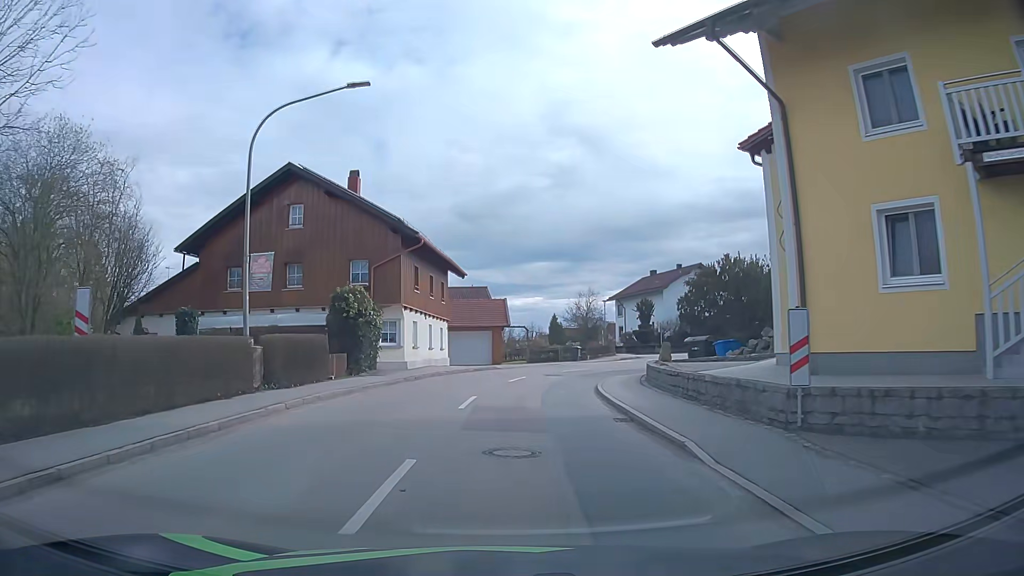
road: secondary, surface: asphalt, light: Day
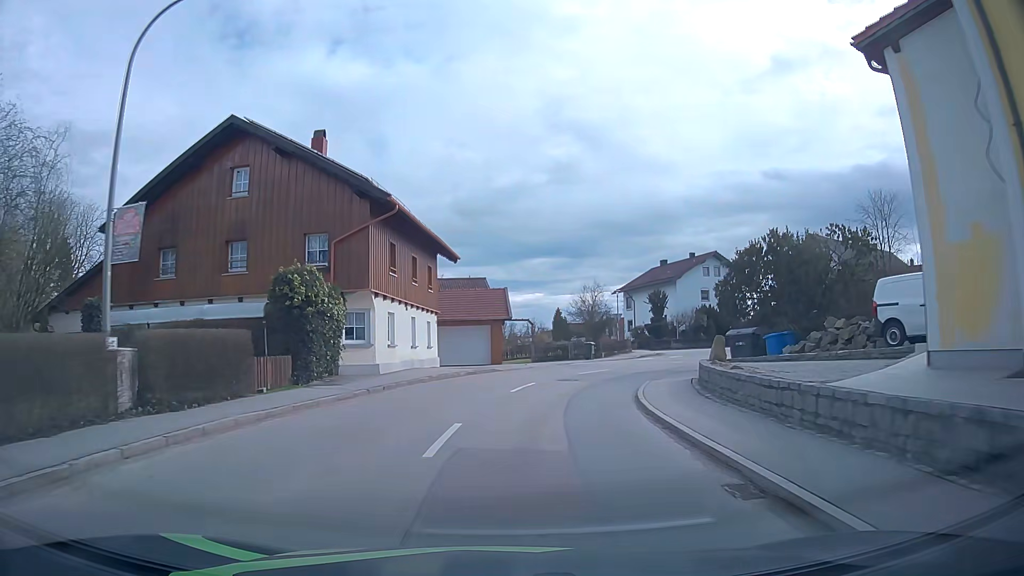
(0.0, +6.2) m; 0°
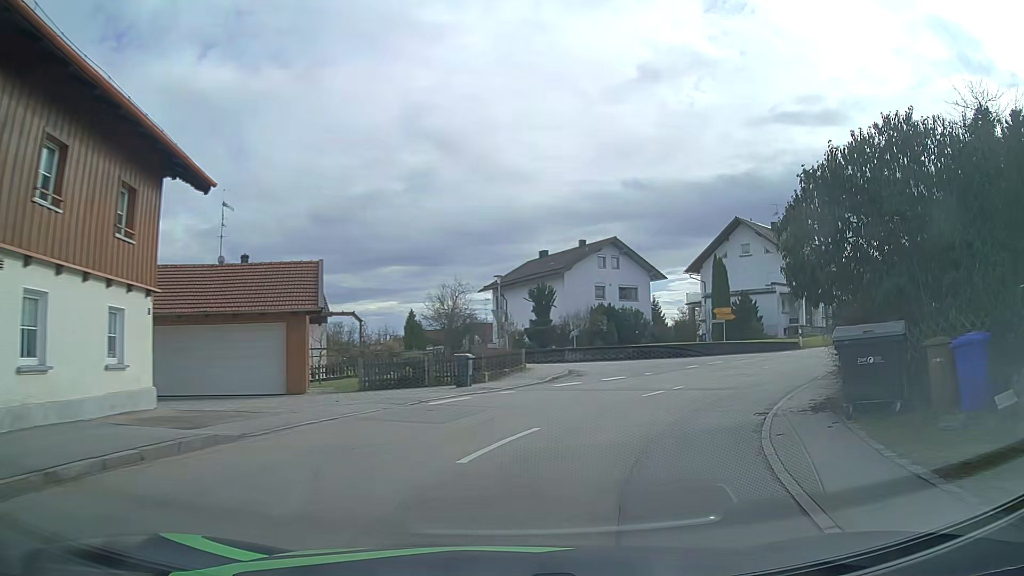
(+0.9, +16.6) m; +11°
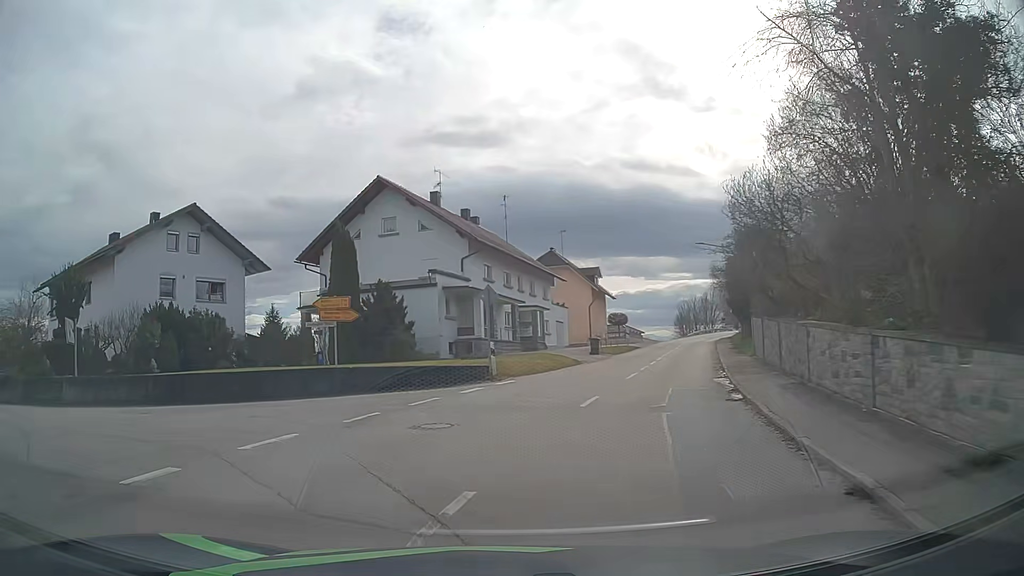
(+6.9, +20.0) m; +31°
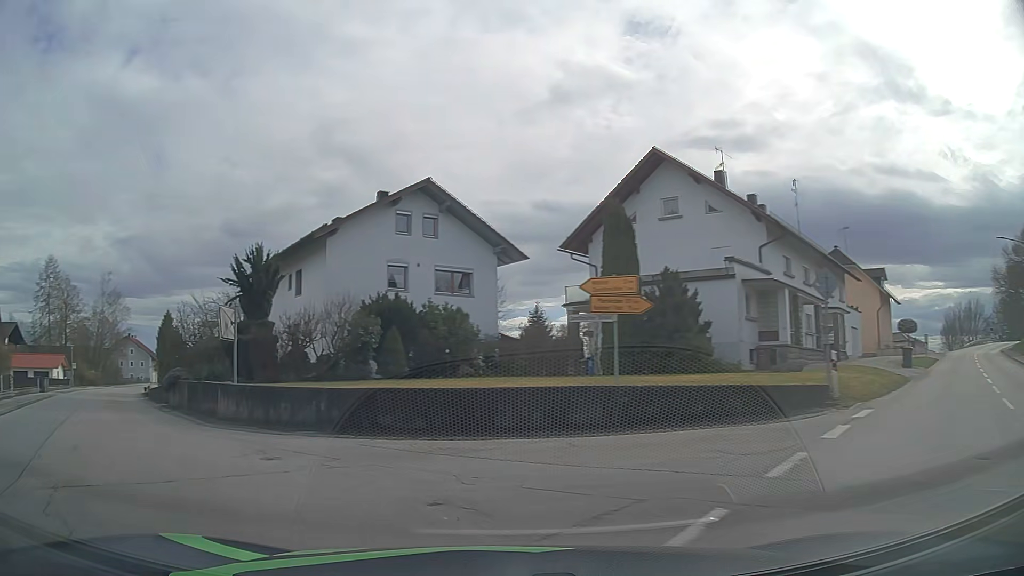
(-1.3, +7.1) m; -23°
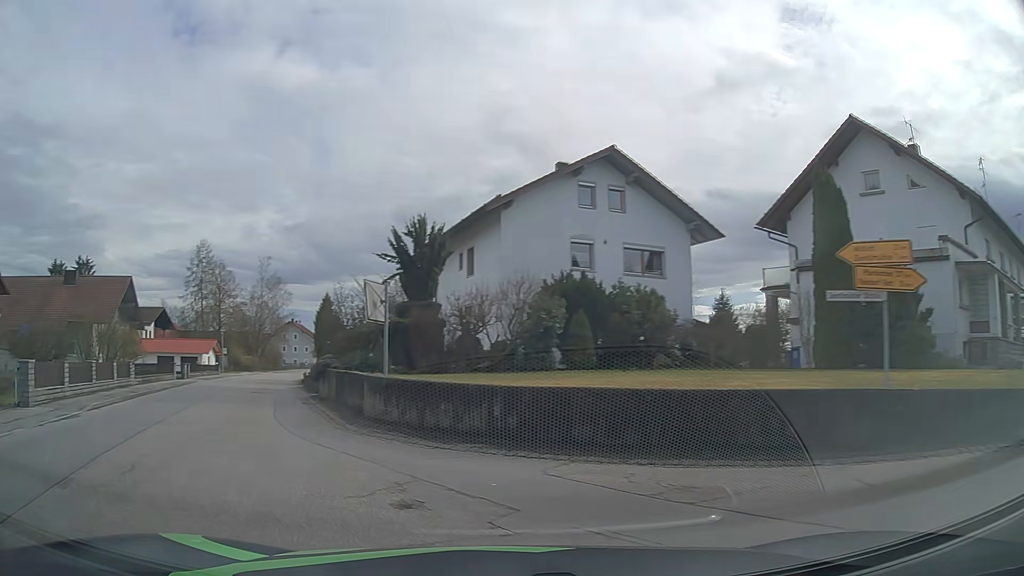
(-0.4, +3.6) m; -14°
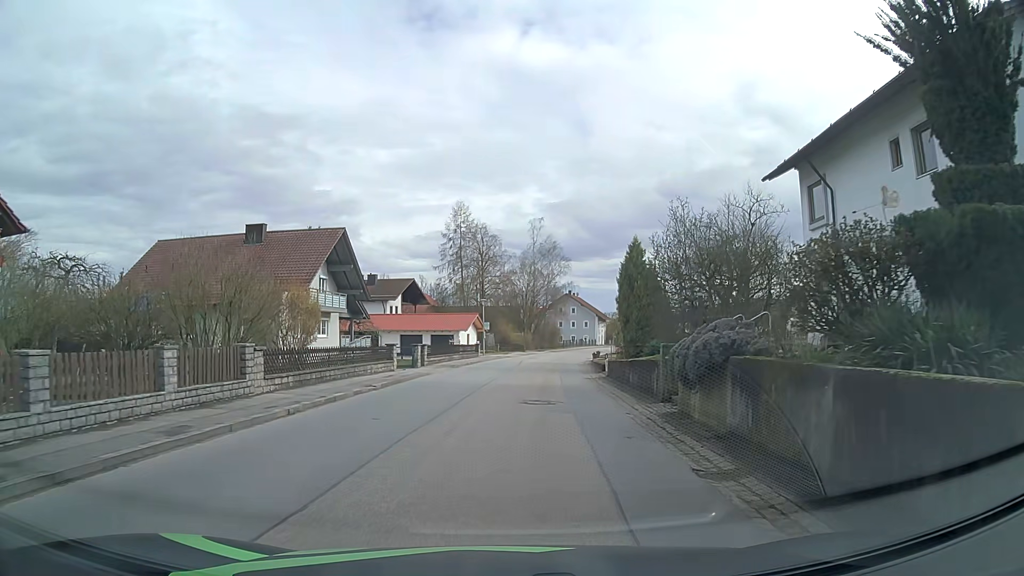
(-5.6, +15.8) m; -23°
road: tertiary
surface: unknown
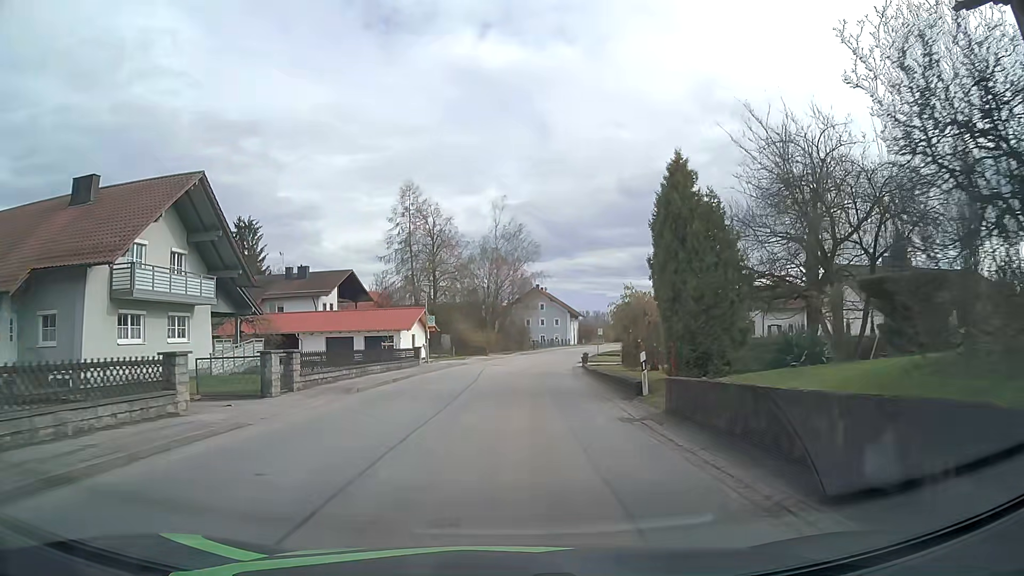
(+0.3, +16.3) m; +2°
(0, +10) (0, +20) (+1, +30) (+2, +40) (+3, +50) (+5, +60) (+7, +70) (+9, +79) (+11, +89) (+14, +99) m
